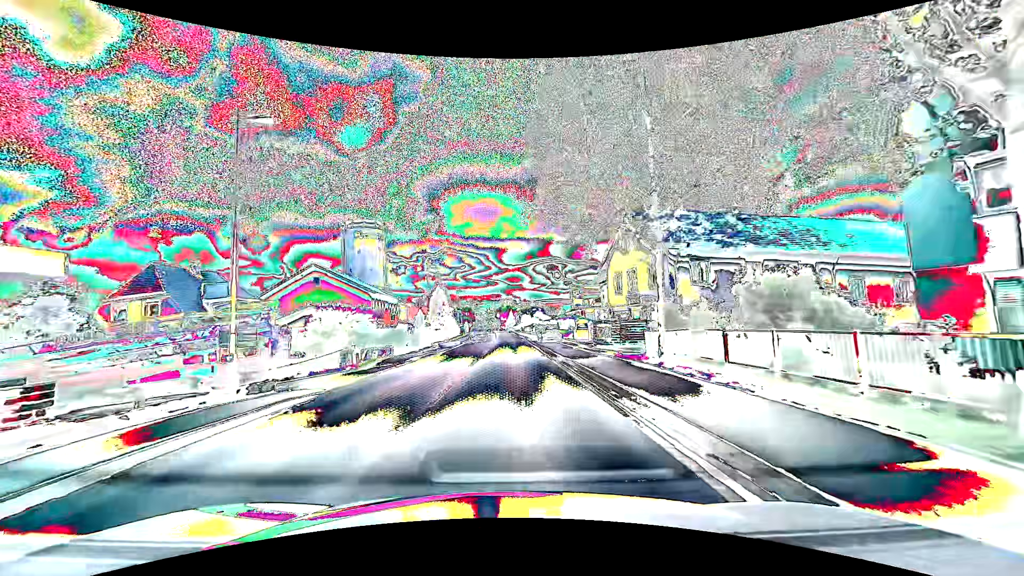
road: primary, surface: asphalt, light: Day
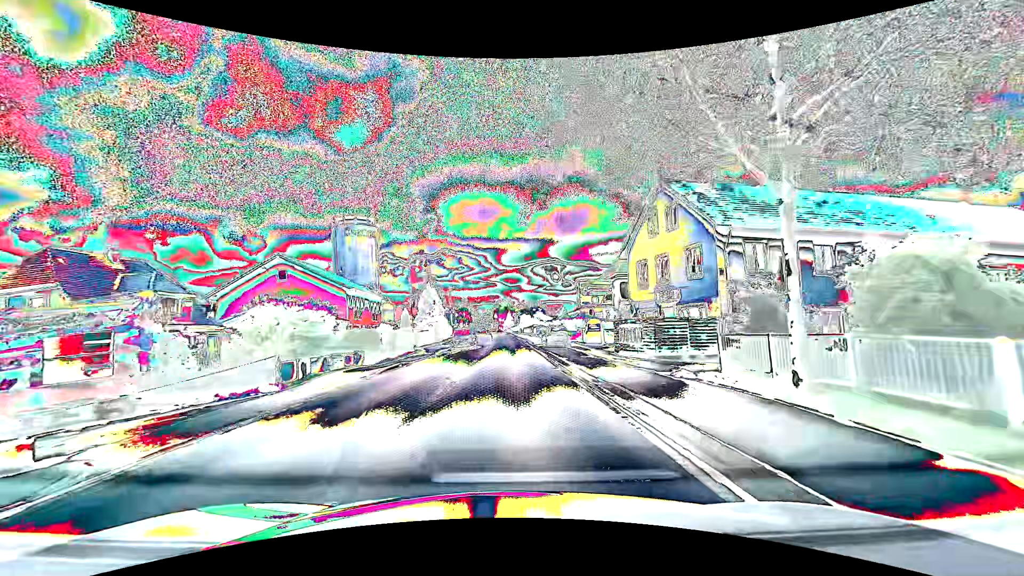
(0.0, +7.9) m; 0°
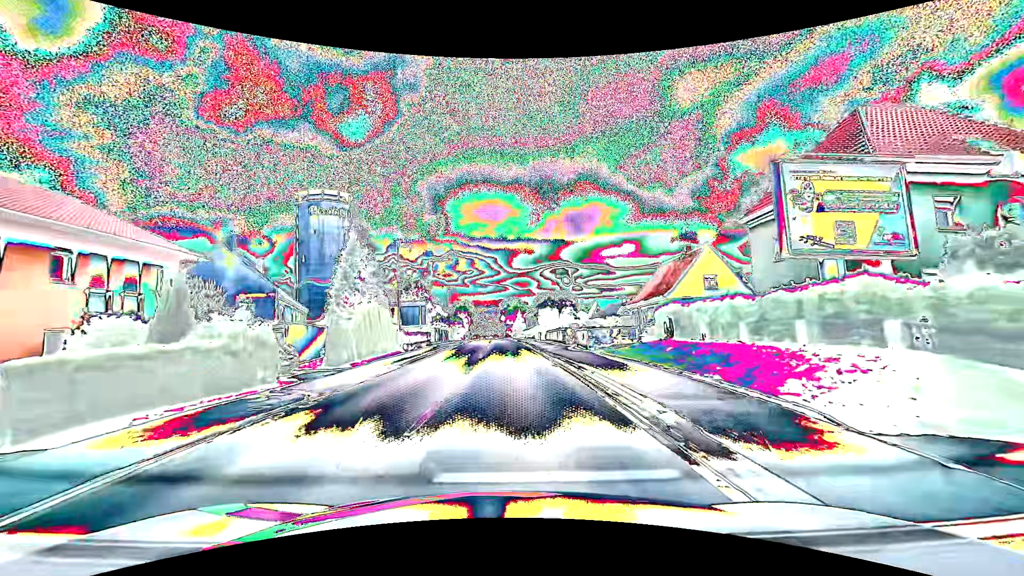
(0.0, +39.5) m; -1°
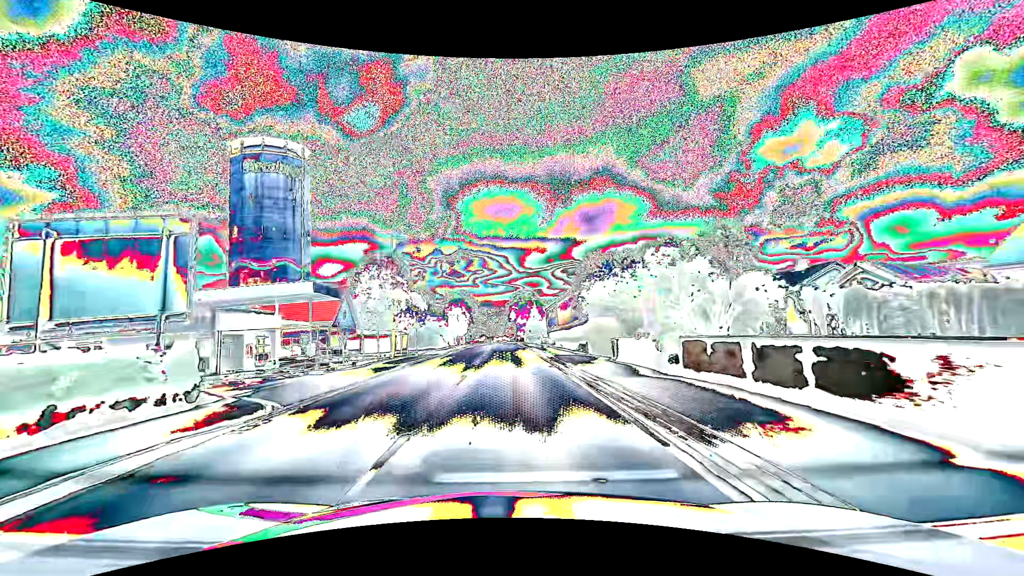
(-0.3, +39.4) m; -1°
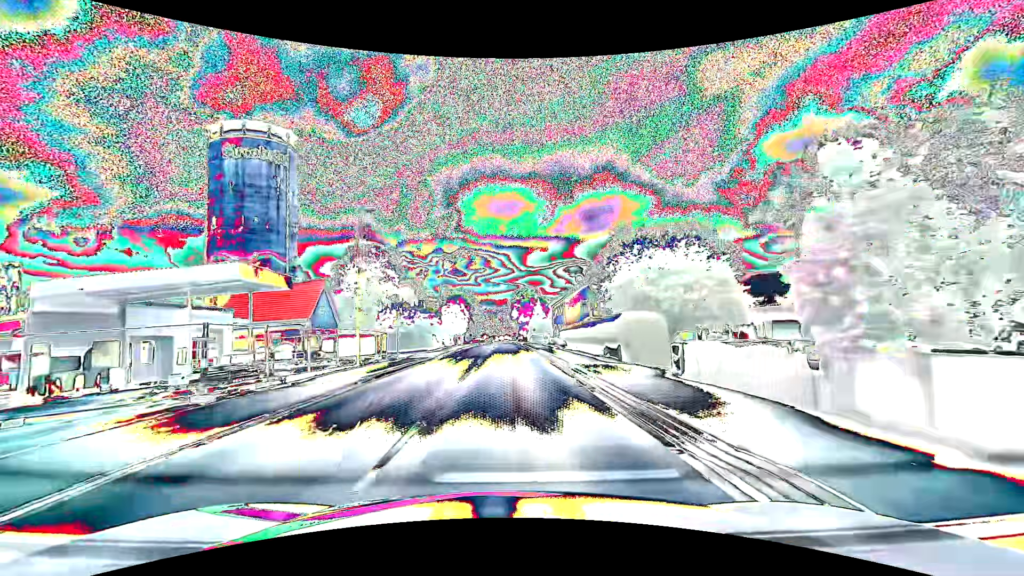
(0.0, +7.9) m; 0°
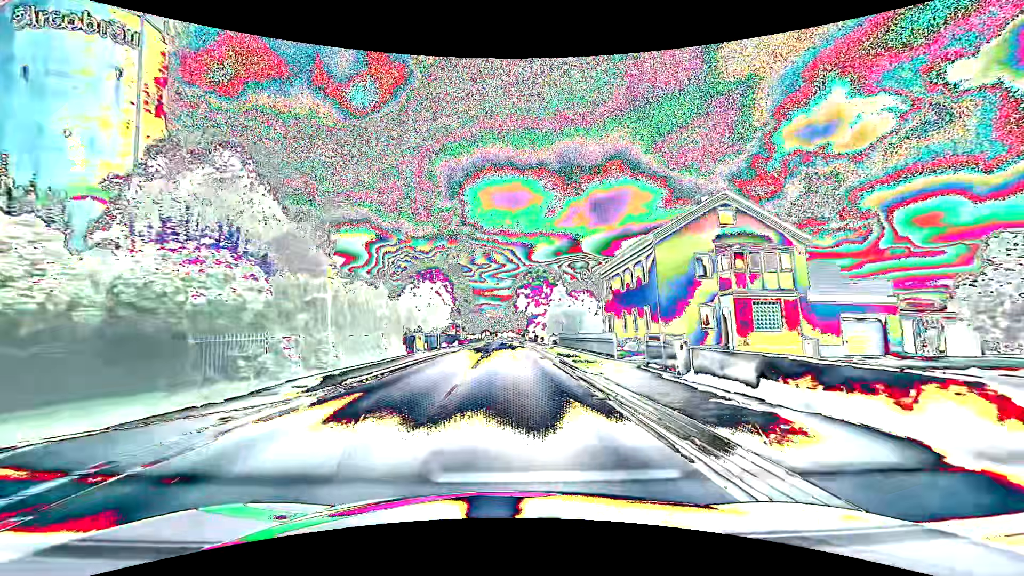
(-0.2, +39.8) m; -1°
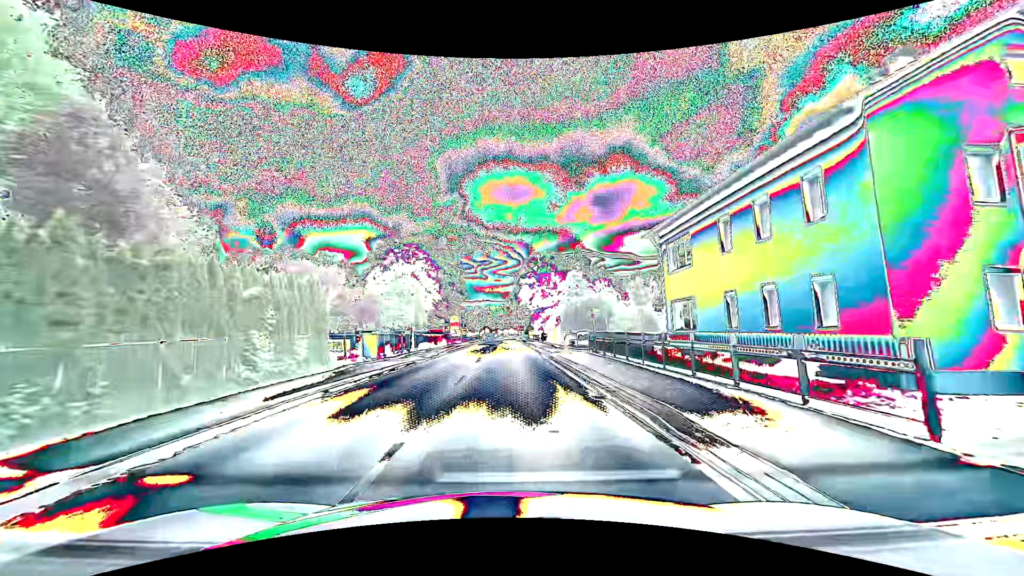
(0.0, +16.0) m; 0°
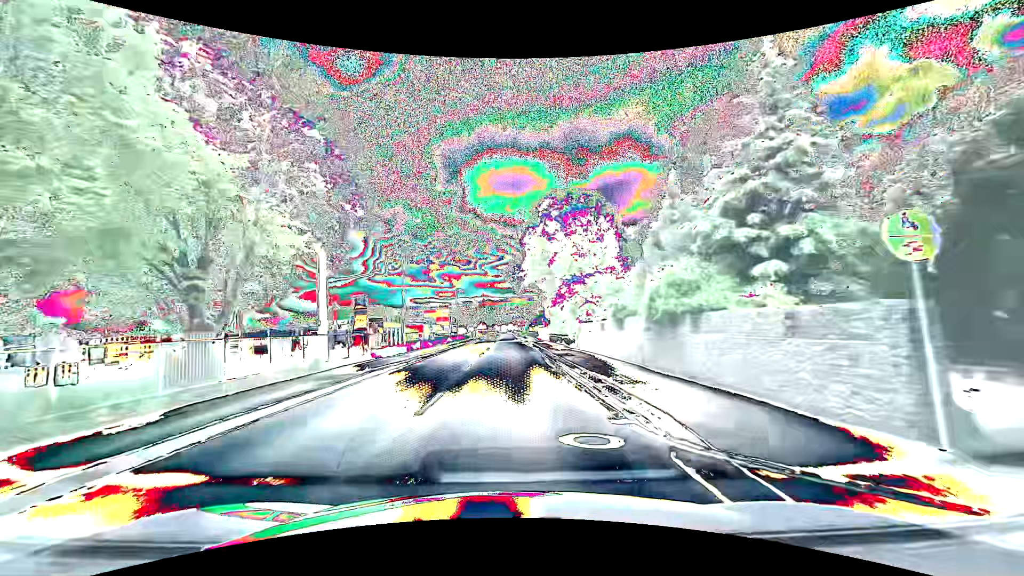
(0.0, +40.0) m; 0°
(0, +10) (0, +20) (0, +30) (0, +40) (0, +50) (0, +60) (0, +70) (0, +80) (0, +90) (0, +100) m
